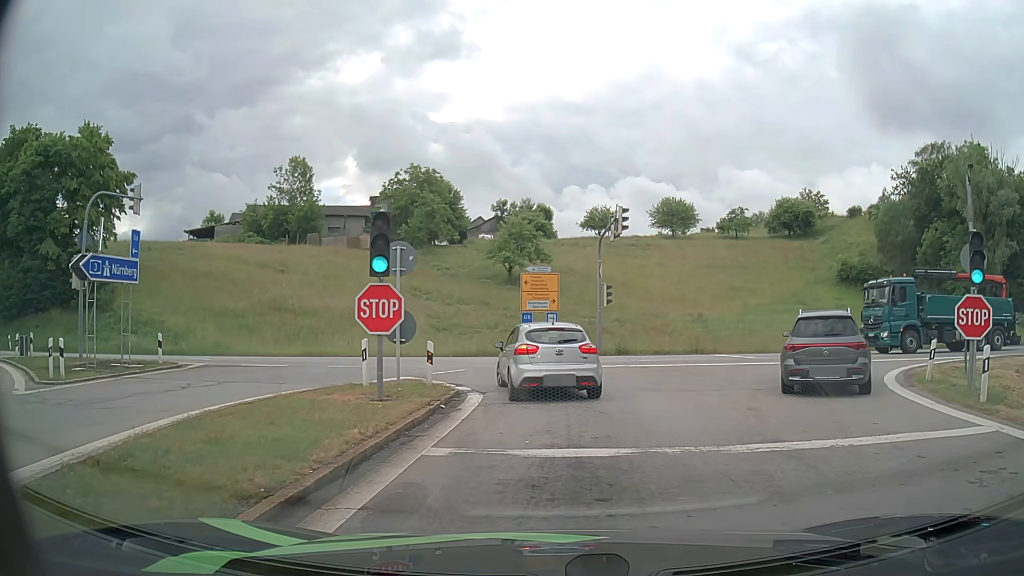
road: motorway_link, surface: asphalt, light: Day
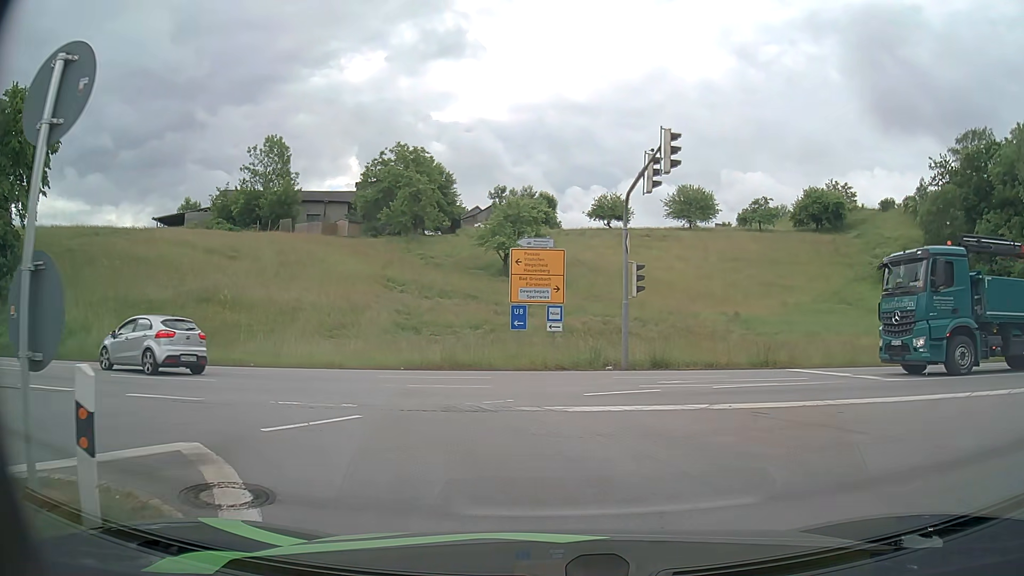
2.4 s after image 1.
(+0.1, +11.1) m; -1°
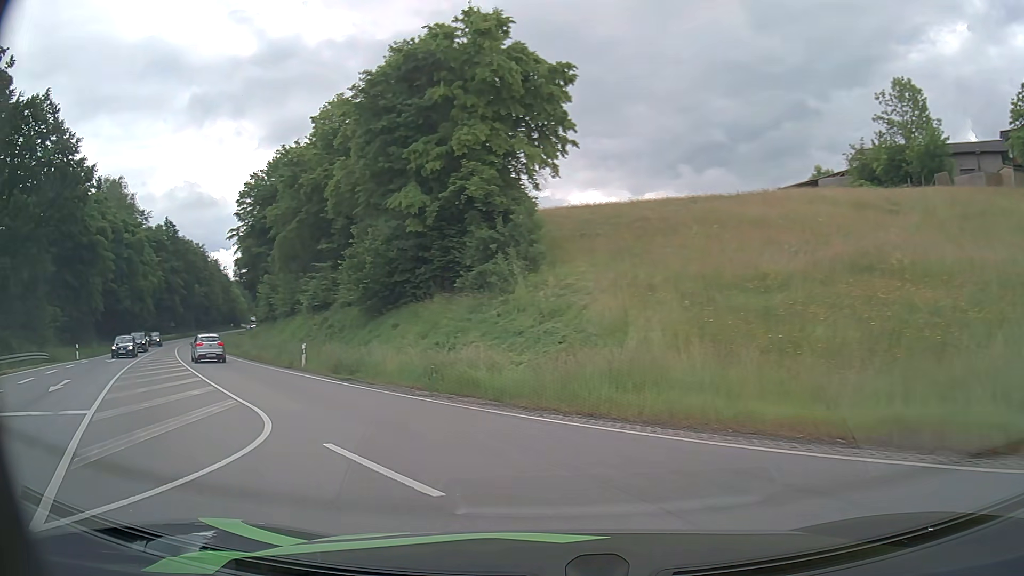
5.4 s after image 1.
(-6.9, +15.1) m; -55°
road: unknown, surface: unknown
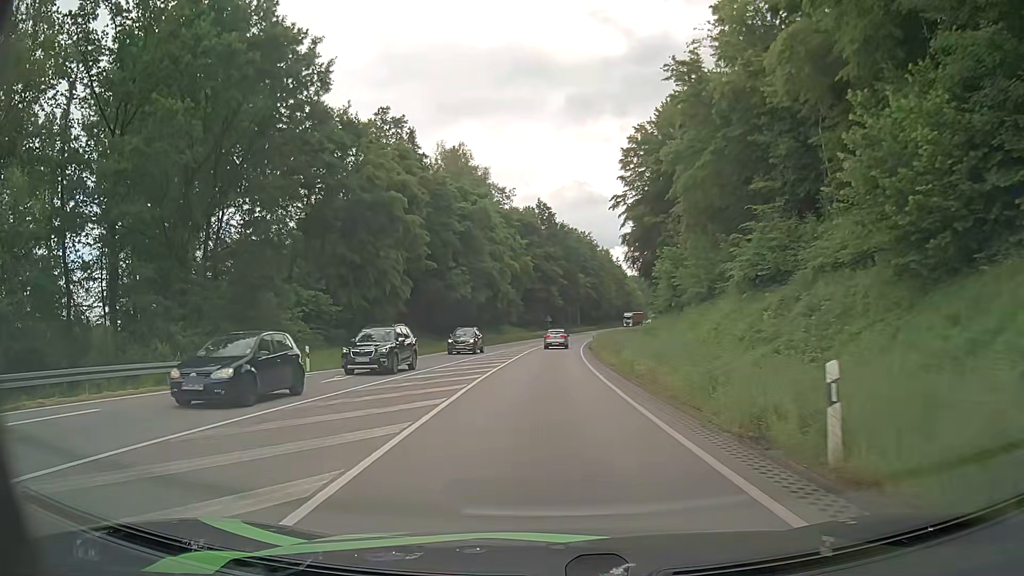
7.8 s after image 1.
(-7.9, +19.7) m; -35°
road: primary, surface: asphalt
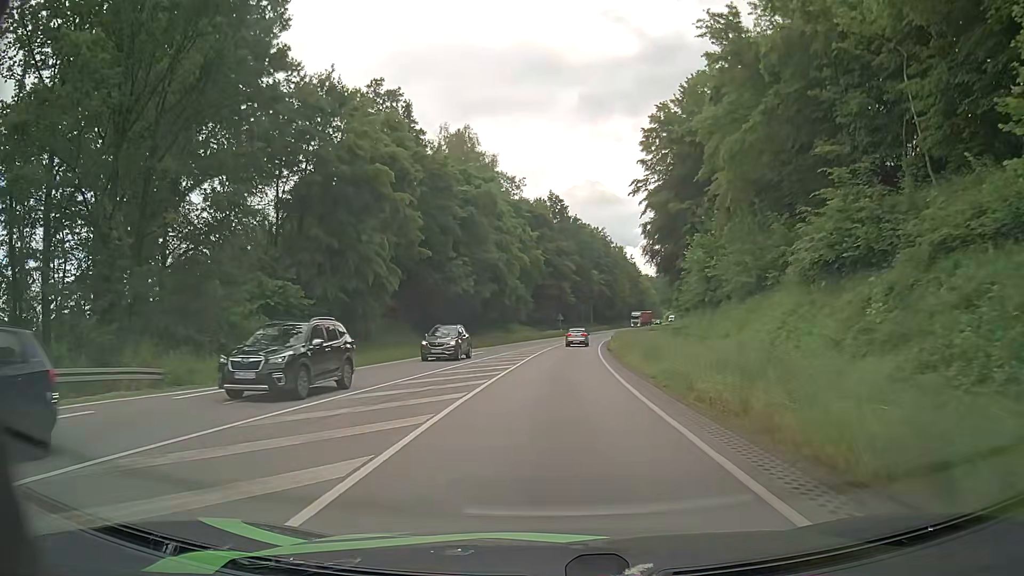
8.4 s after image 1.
(-0.1, +7.0) m; -1°
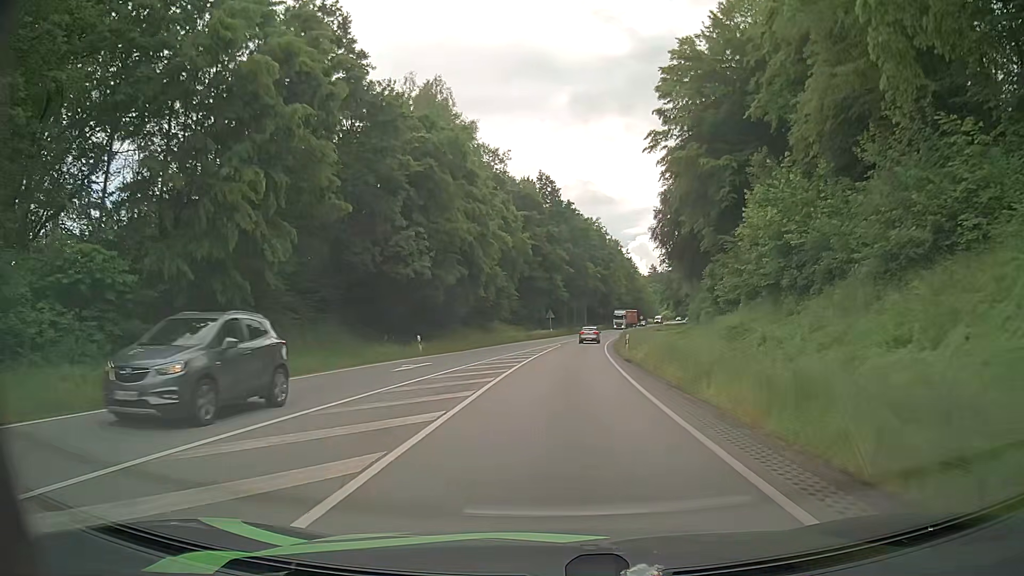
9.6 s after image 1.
(+0.1, +15.6) m; +1°
